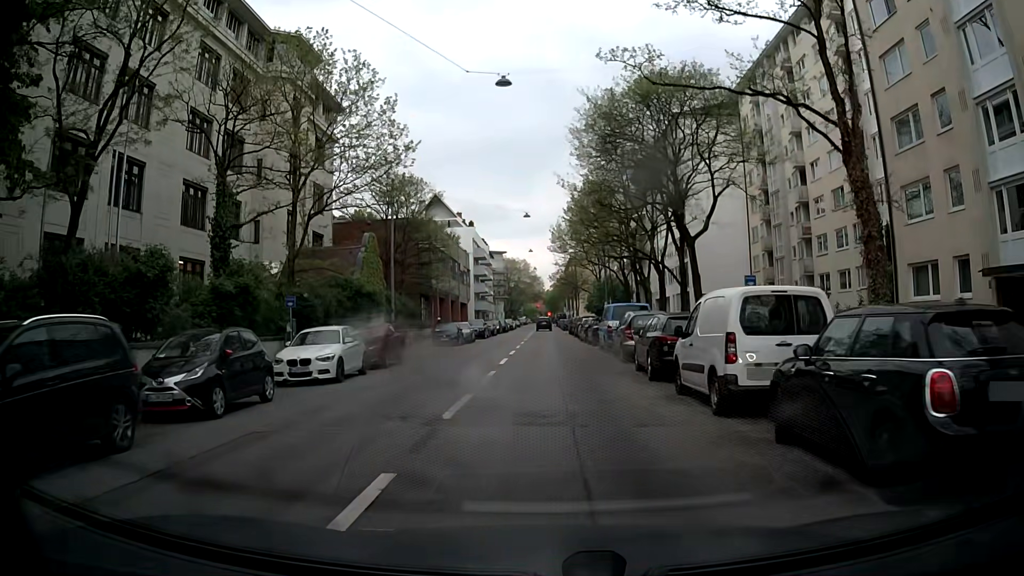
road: tertiary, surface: asphalt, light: Day
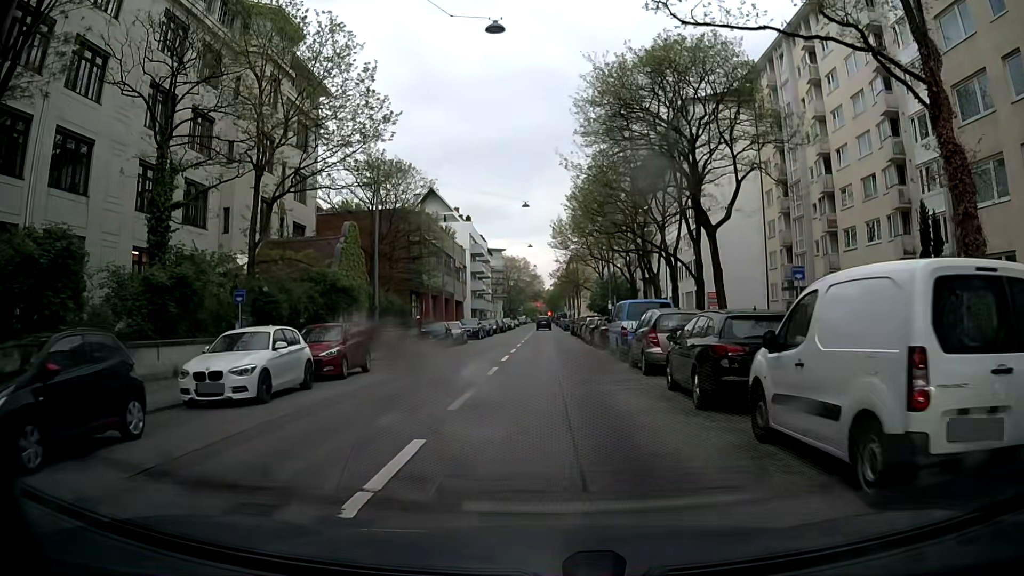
(0.0, +4.8) m; +1°
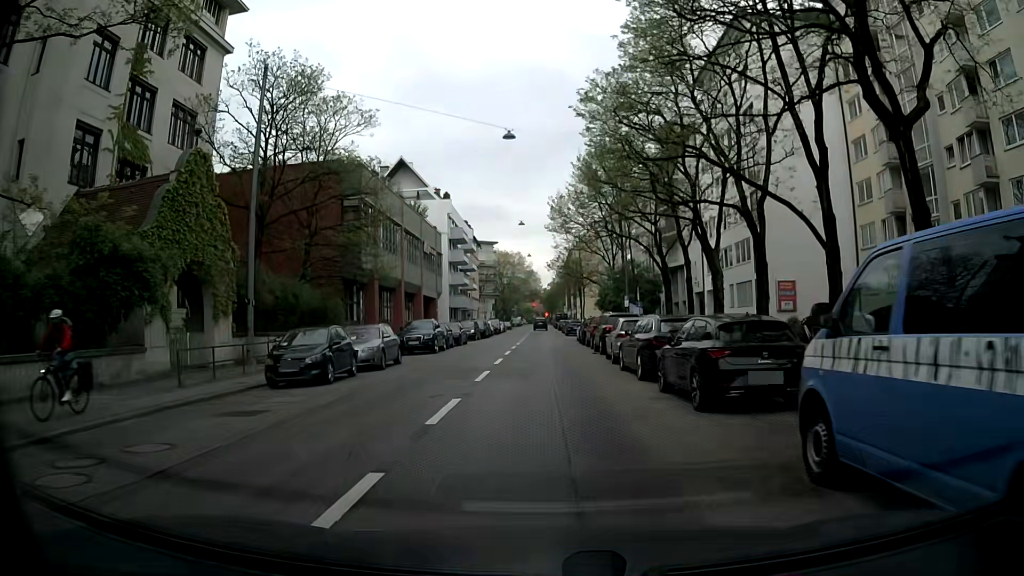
(-0.2, +19.3) m; -1°
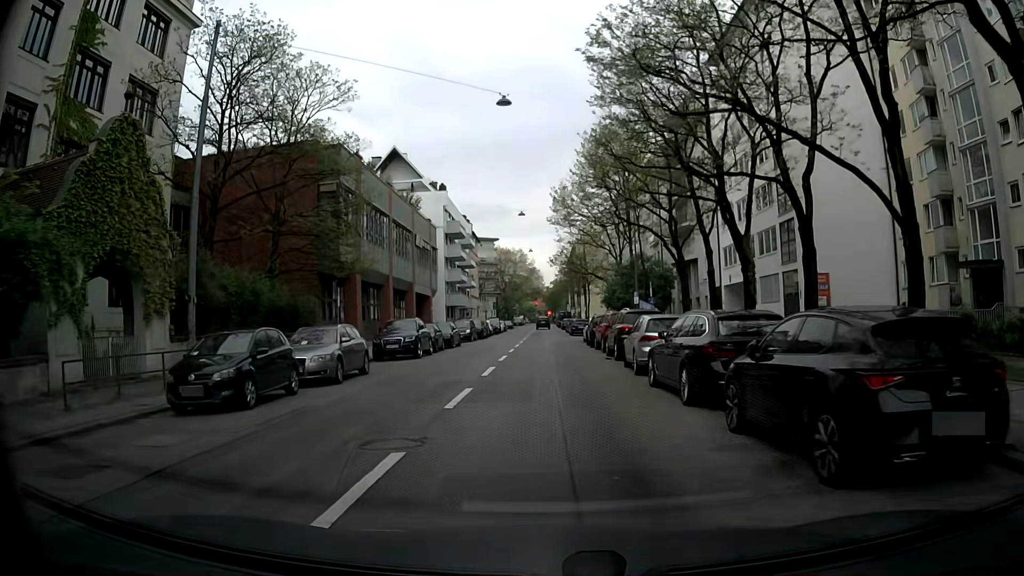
(0.0, +4.9) m; 0°
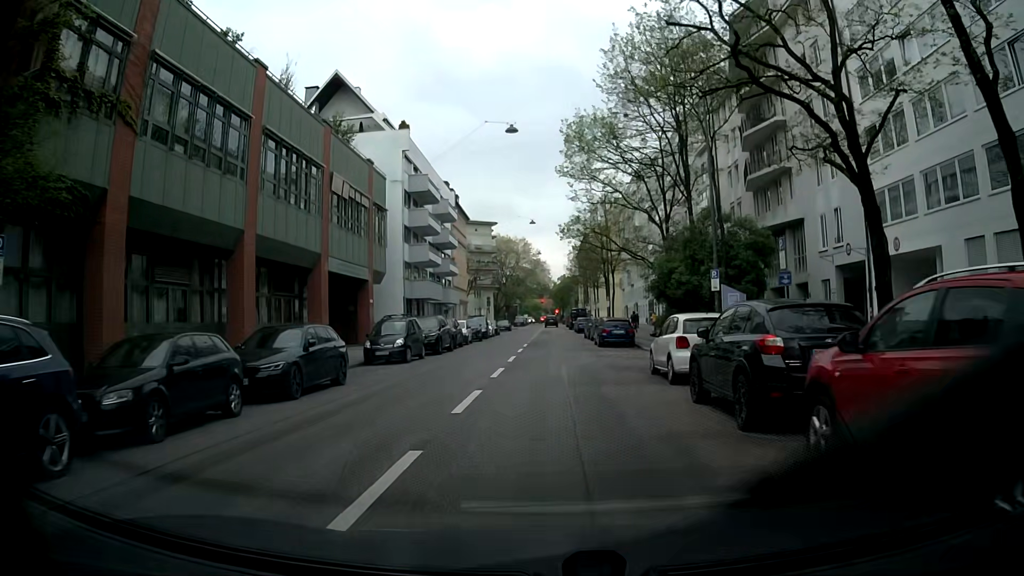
(-0.1, +24.5) m; +1°
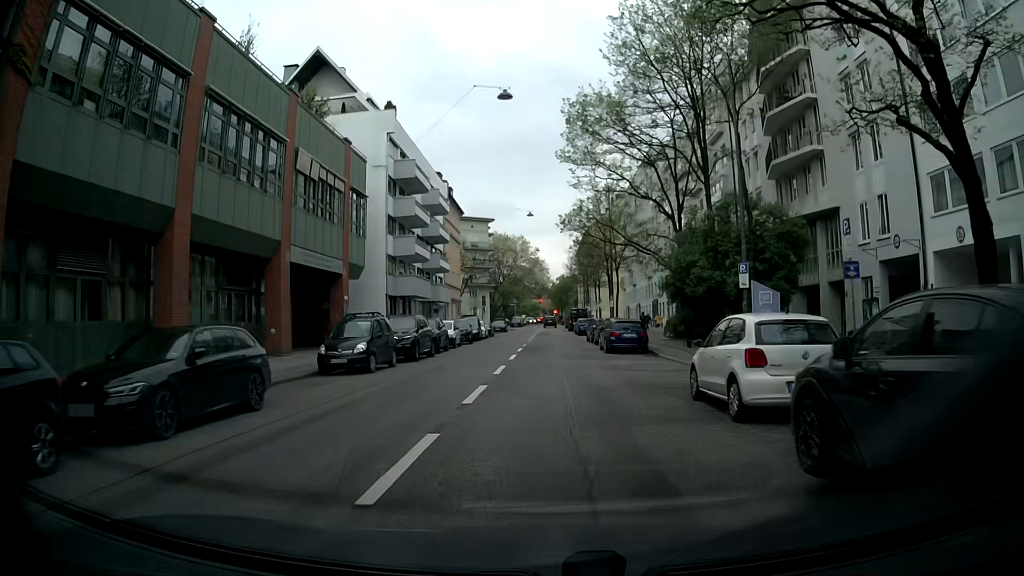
(-0.1, +4.9) m; -1°
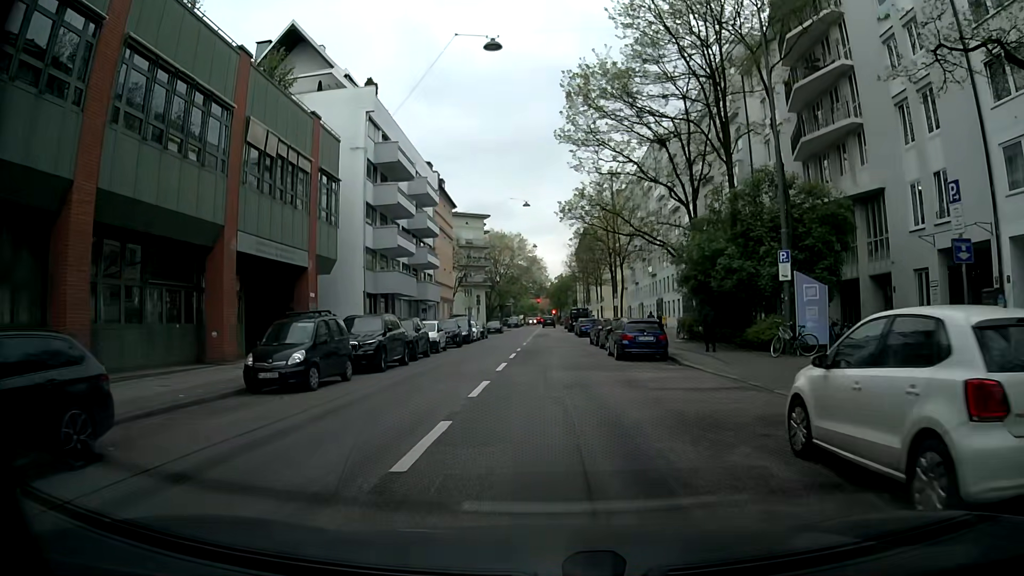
(0.0, +5.0) m; 0°
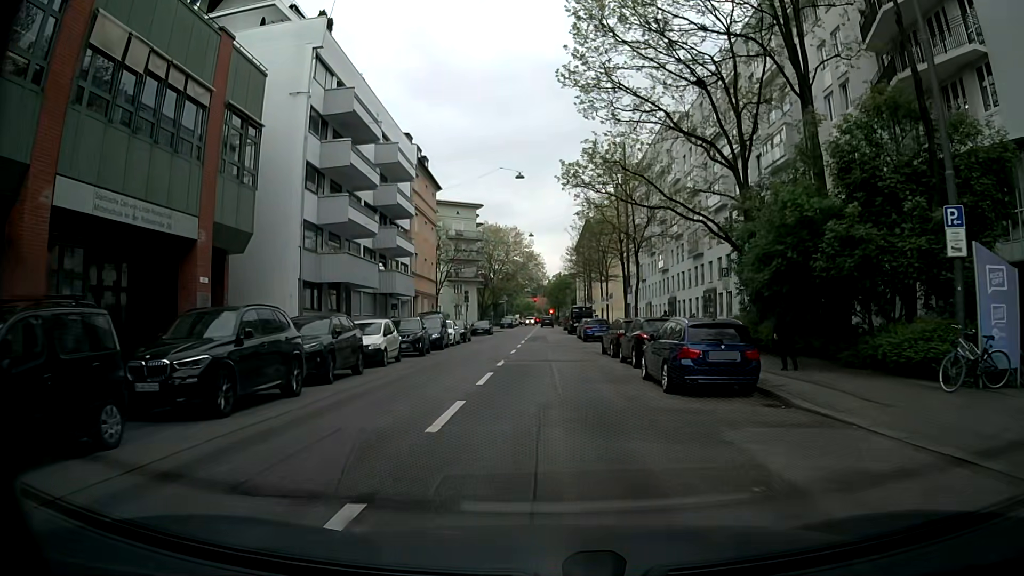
(0.0, +10.2) m; +1°
(0, +10) (0, +20) (0, +30) (0, +40) (-1, +50) (-1, +60) (-1, +70) (-1, +80) (-1, +90) (-1, +100) m
